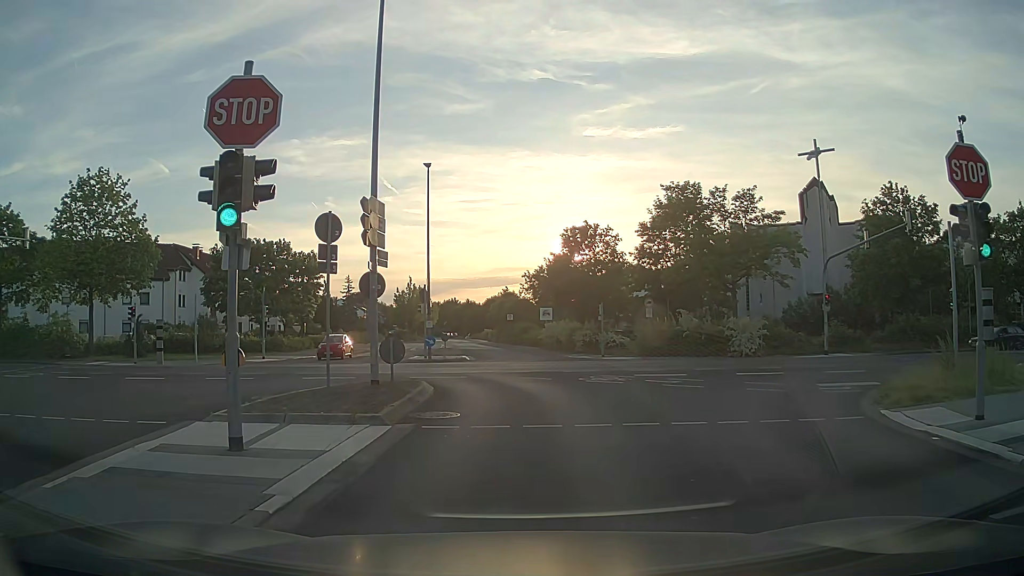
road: residential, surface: asphalt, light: Day
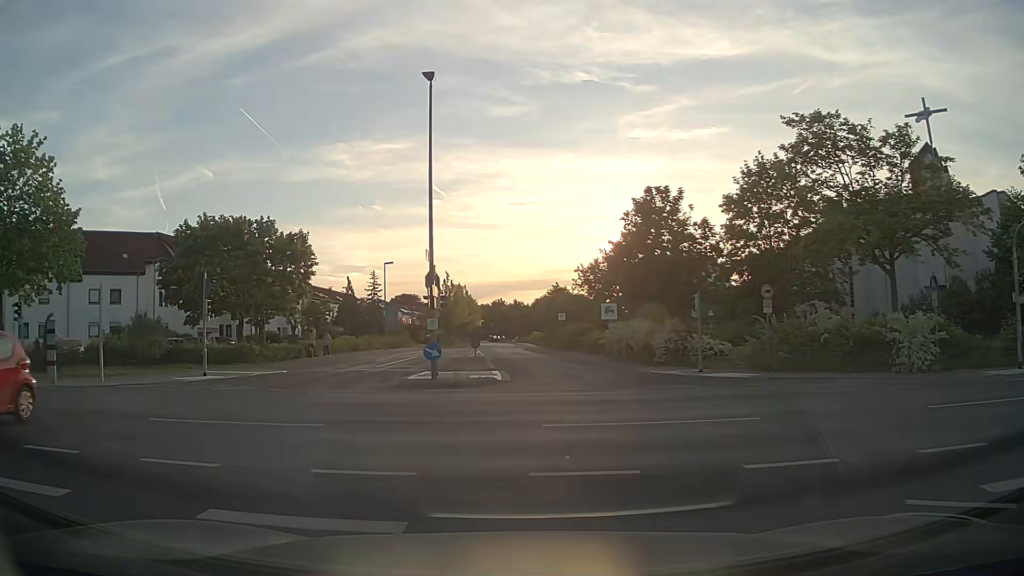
(+0.2, +14.1) m; -2°
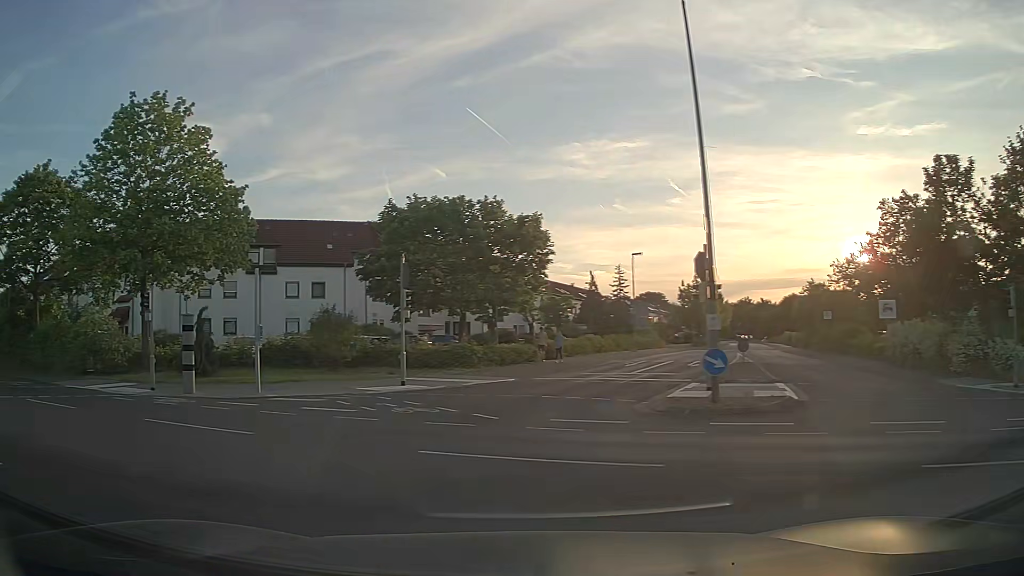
(-1.1, +6.5) m; -21°
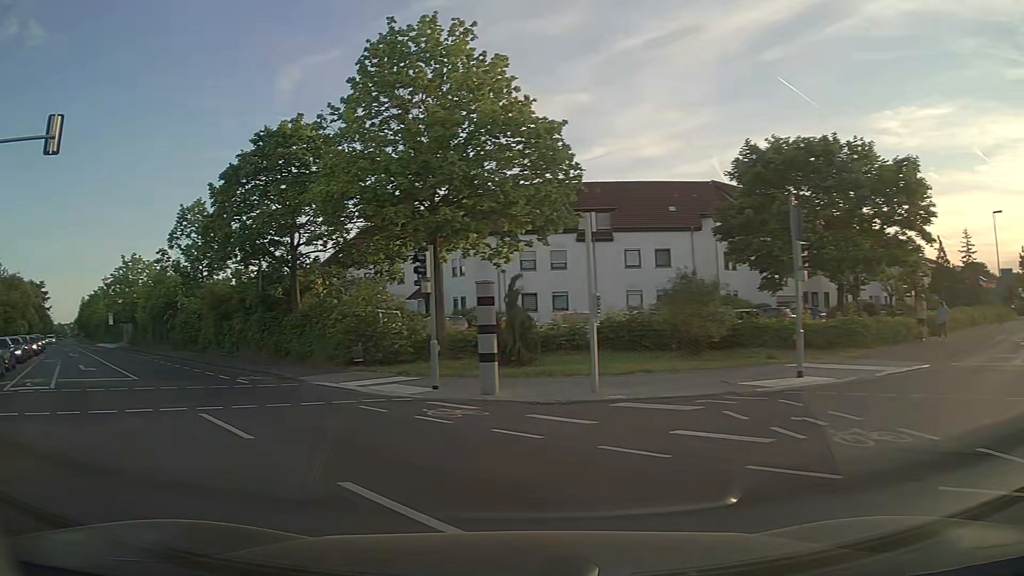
(-1.6, +6.7) m; -27°
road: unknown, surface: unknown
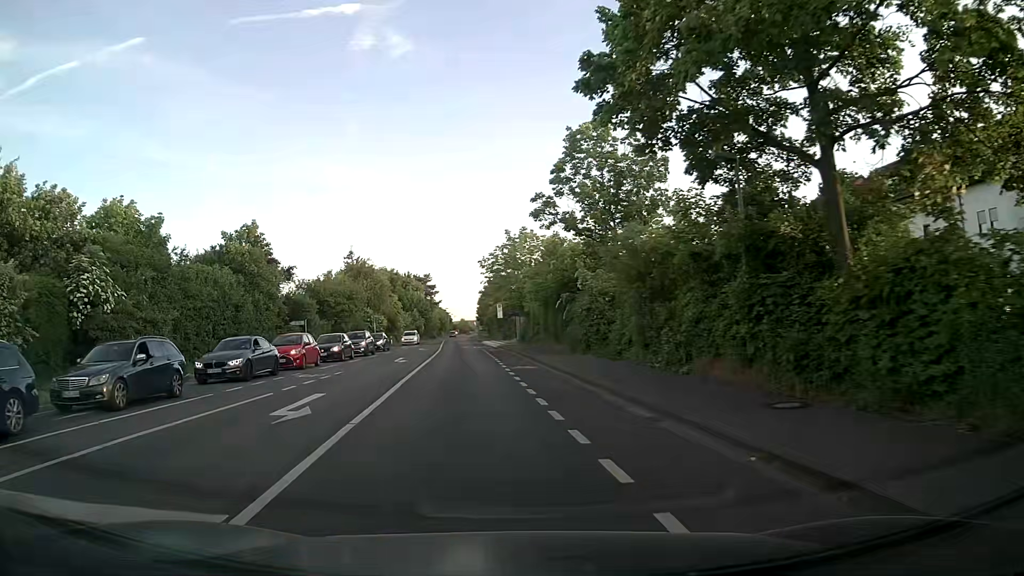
(-7.1, +16.6) m; -37°
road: secondary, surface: asphalt
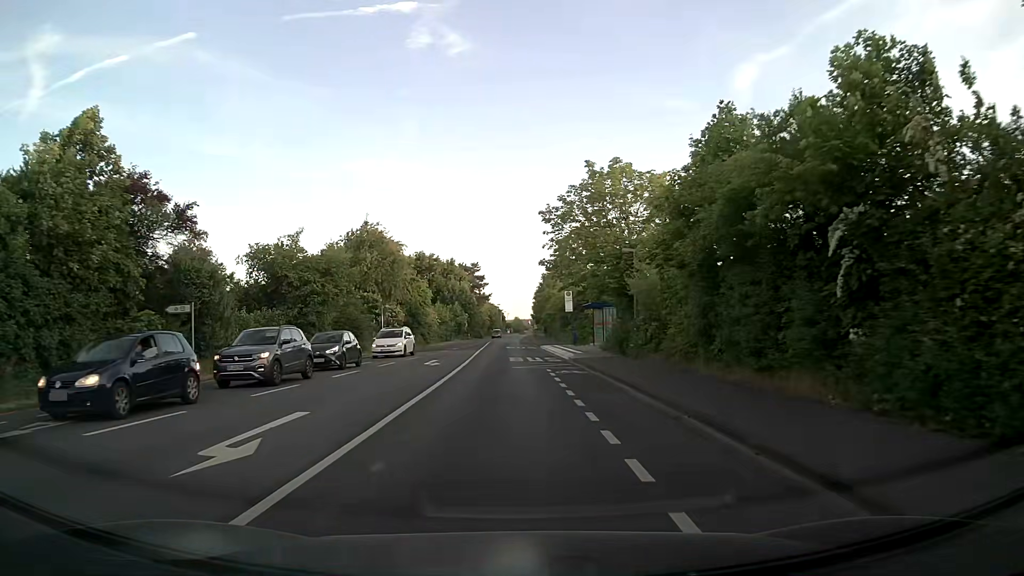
(-1.6, +24.7) m; -4°
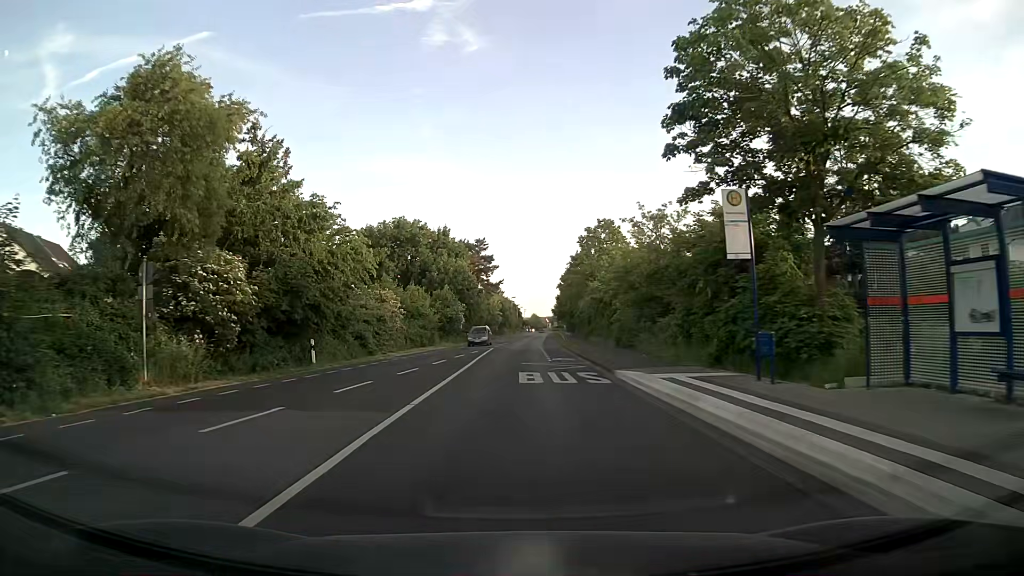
(-0.5, +35.6) m; -1°
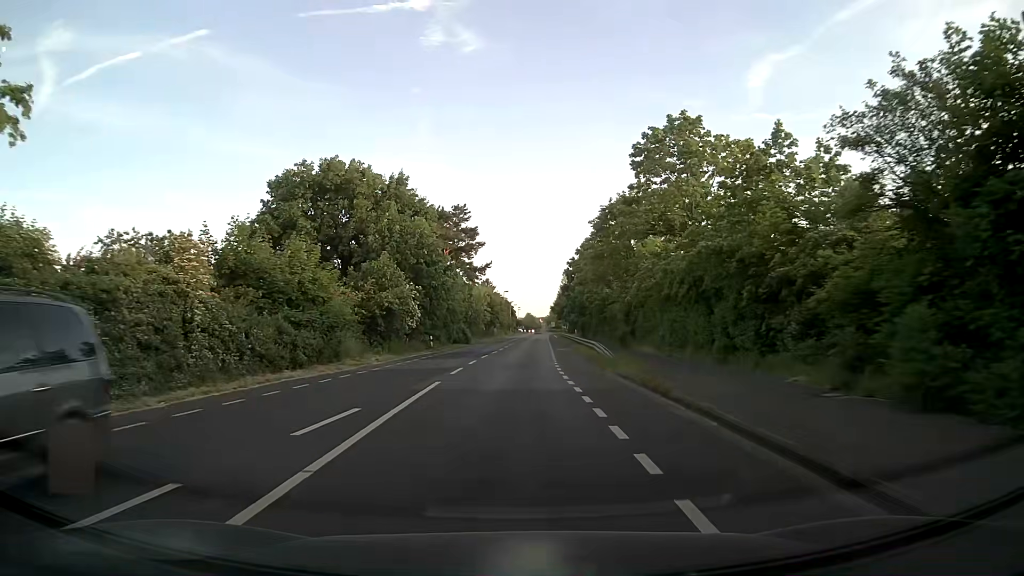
(0.0, +30.2) m; +1°
(0, +10) (0, +20) (0, +30) (+1, +40) (+1, +50) (+1, +60) (+2, +70) (+2, +80) (+2, +90) (+3, +100) m
